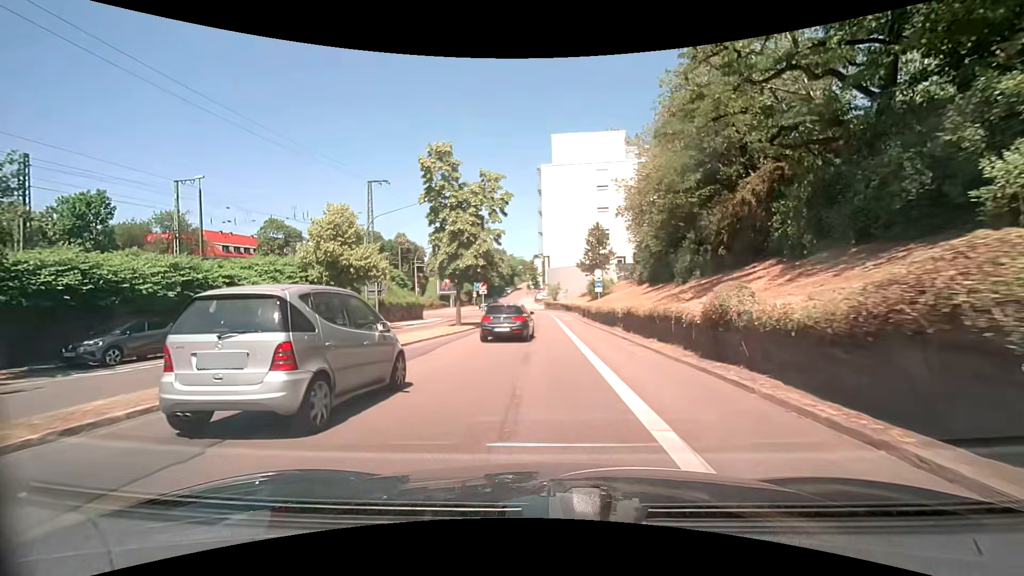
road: secondary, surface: asphalt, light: Day
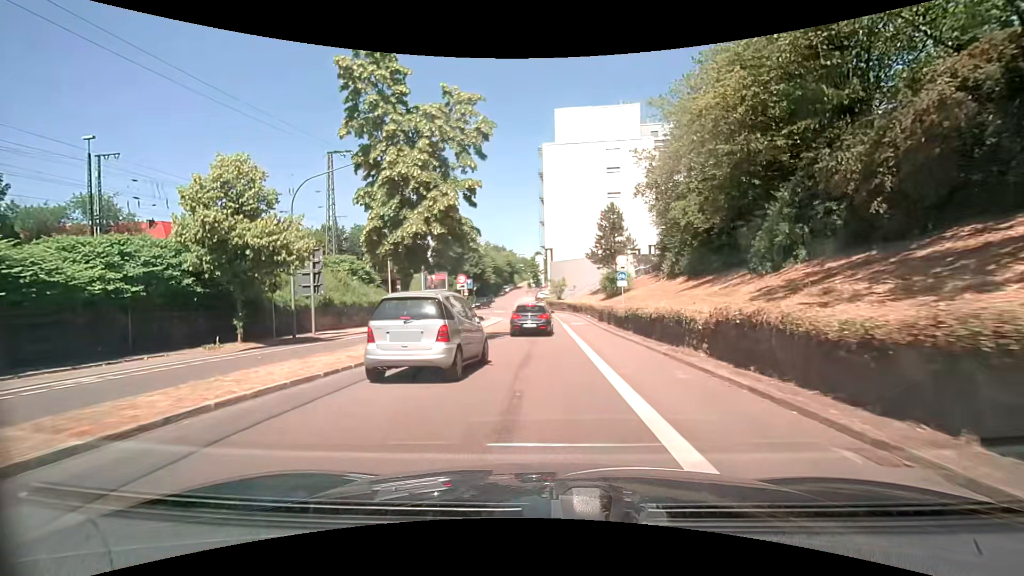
(+0.2, +12.2) m; +1°
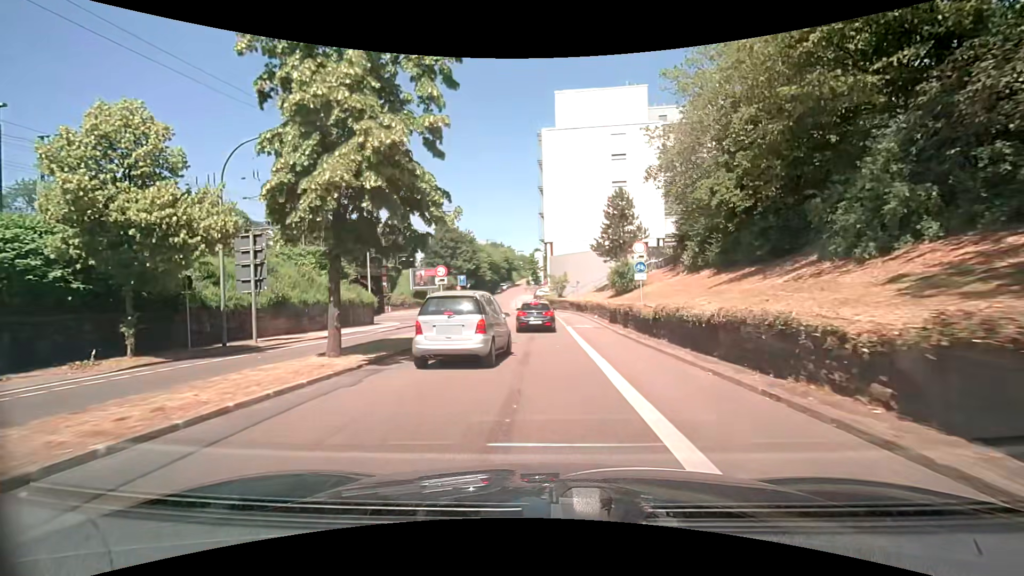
(0.0, +6.1) m; 0°
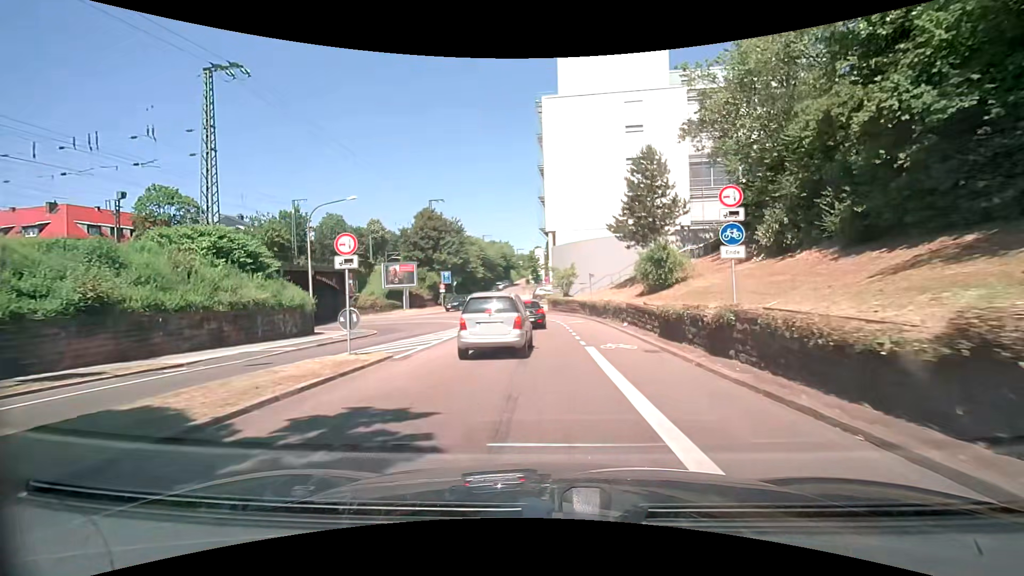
(-0.1, +12.2) m; 0°
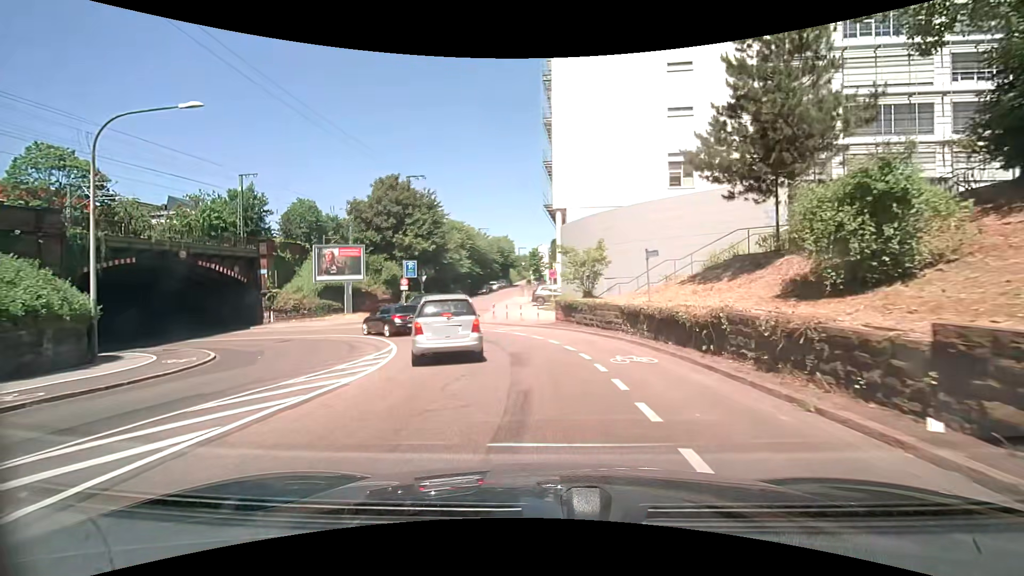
(-0.2, +17.5) m; -1°
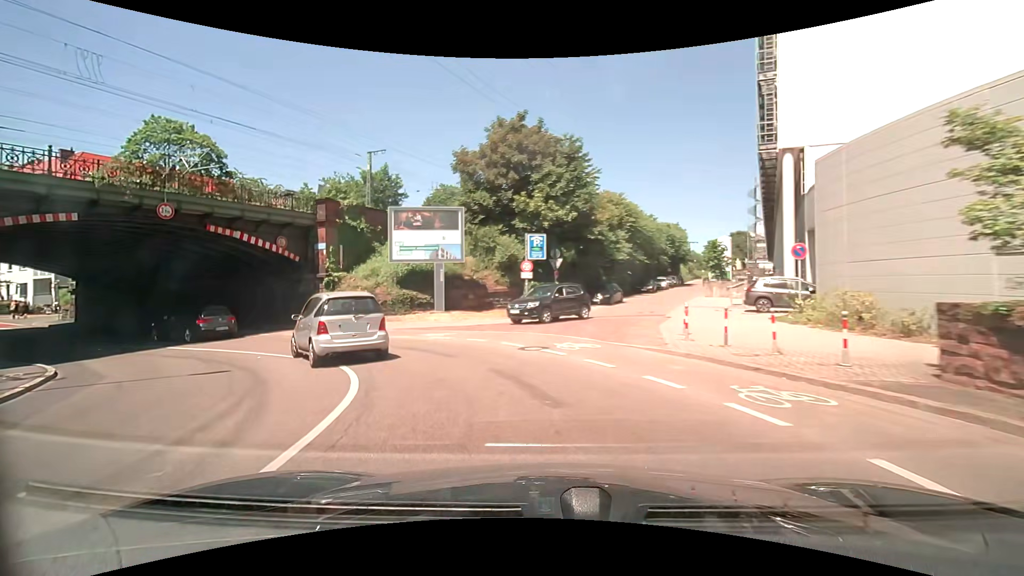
(-1.9, +15.5) m; -18°
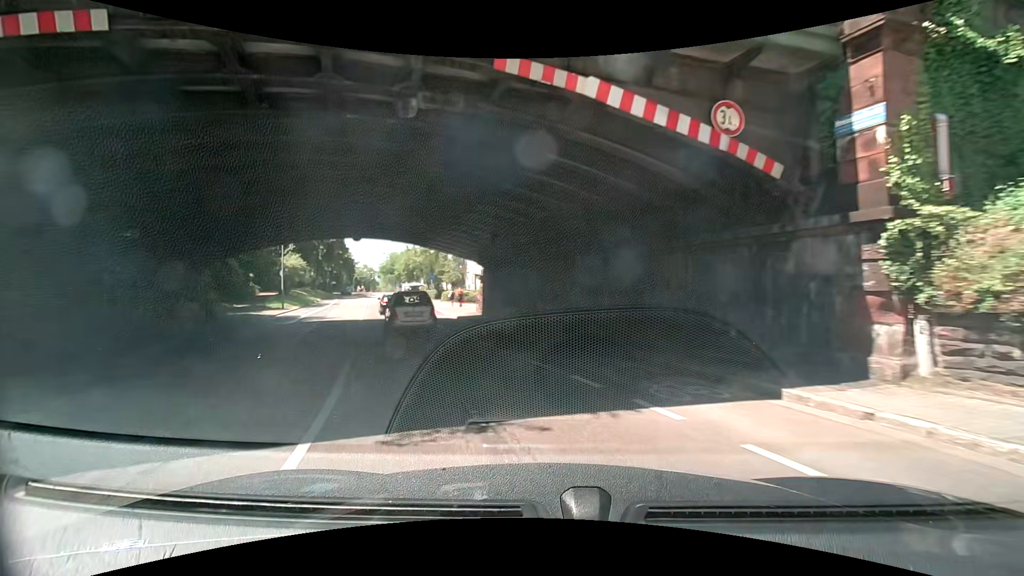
(-7.6, +16.8) m; -49°
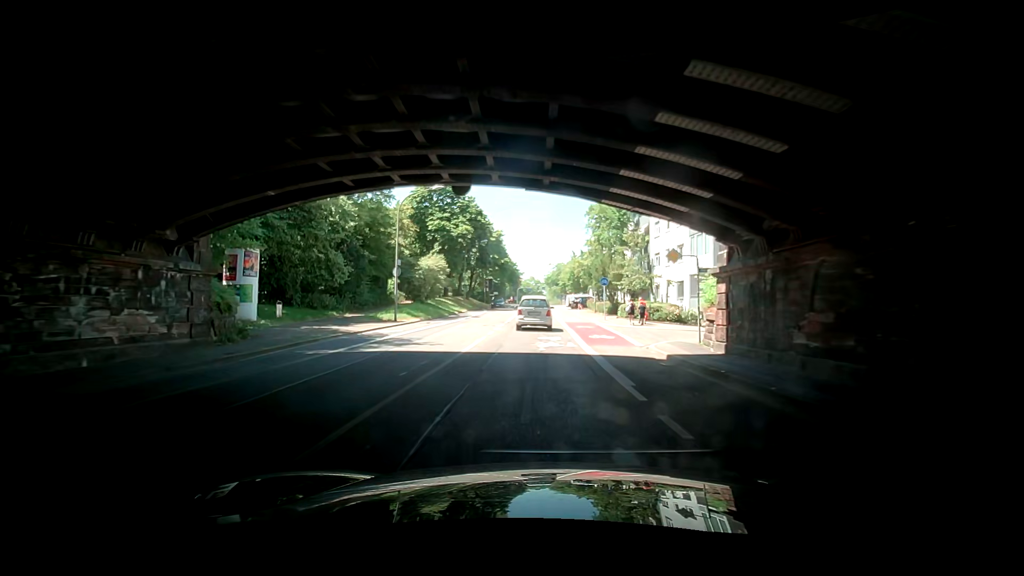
(-3.3, +15.9) m; -23°
